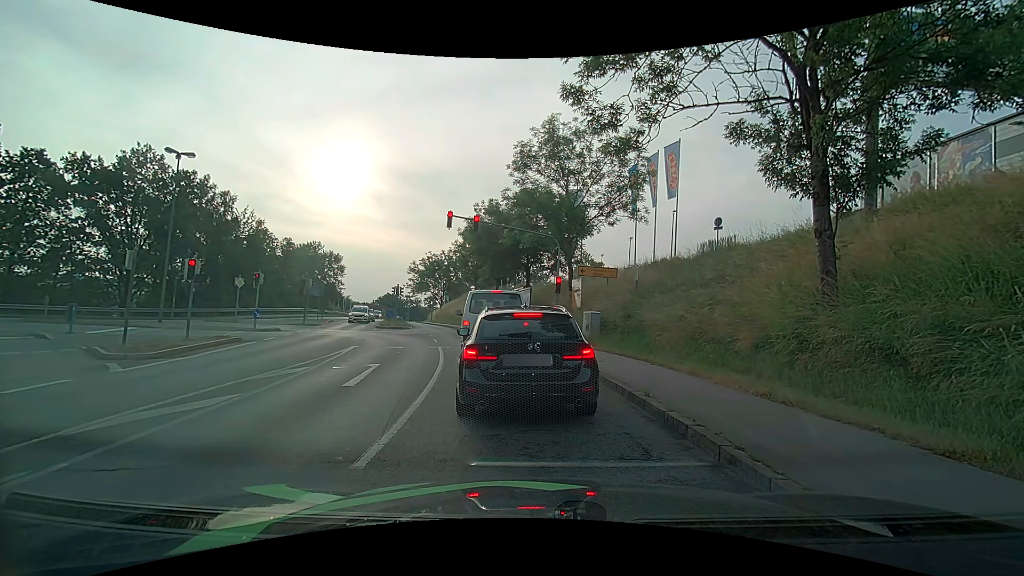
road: tertiary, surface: asphalt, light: Day
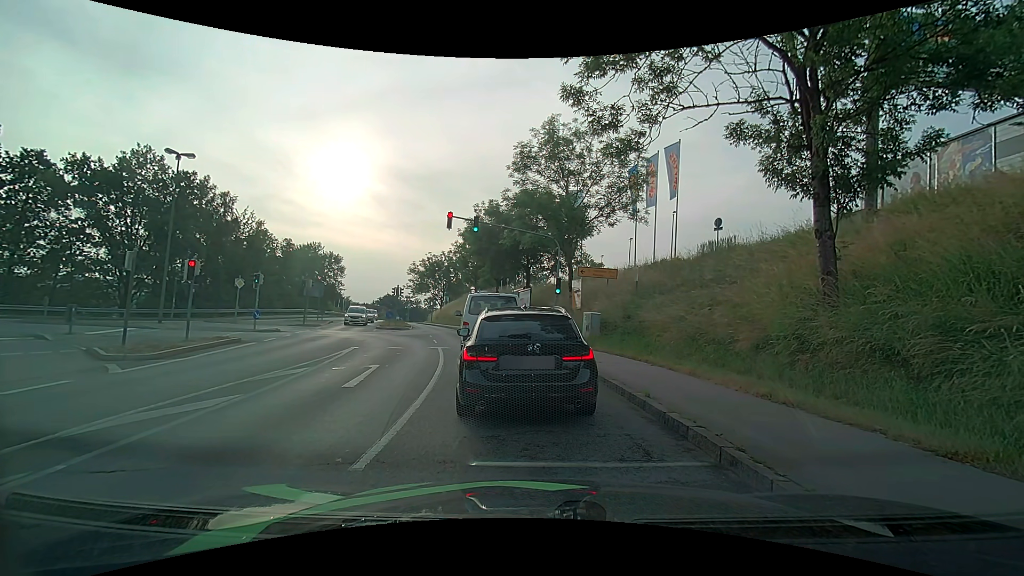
(0.0, 0.0) m; 0°
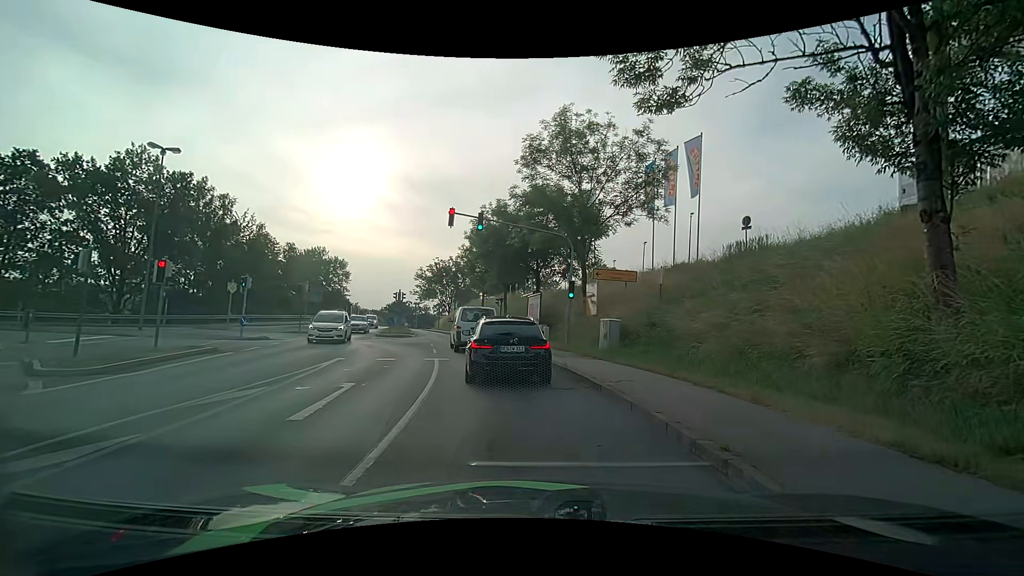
(0.0, +2.8) m; 0°
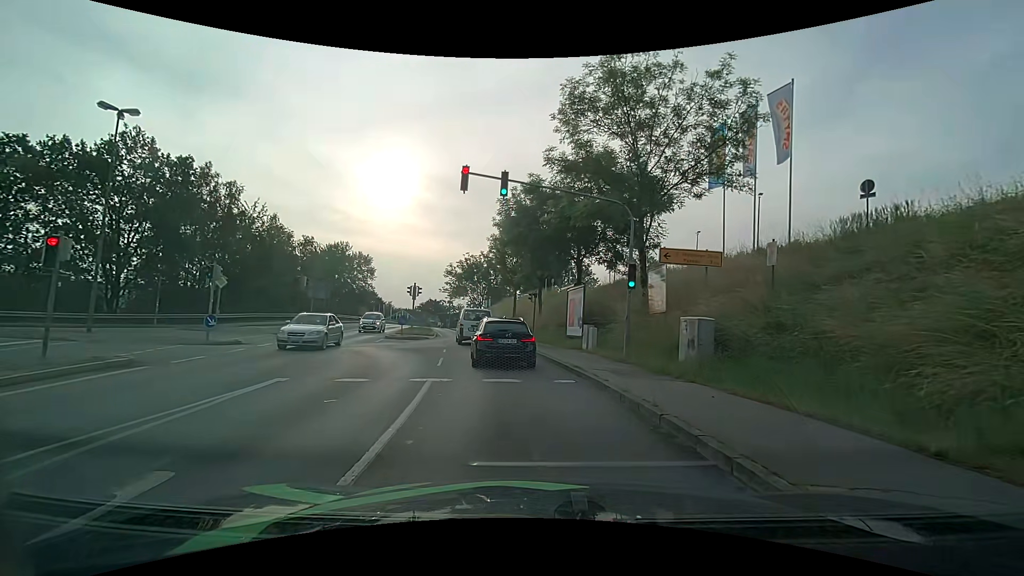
(-0.3, +6.7) m; -4°
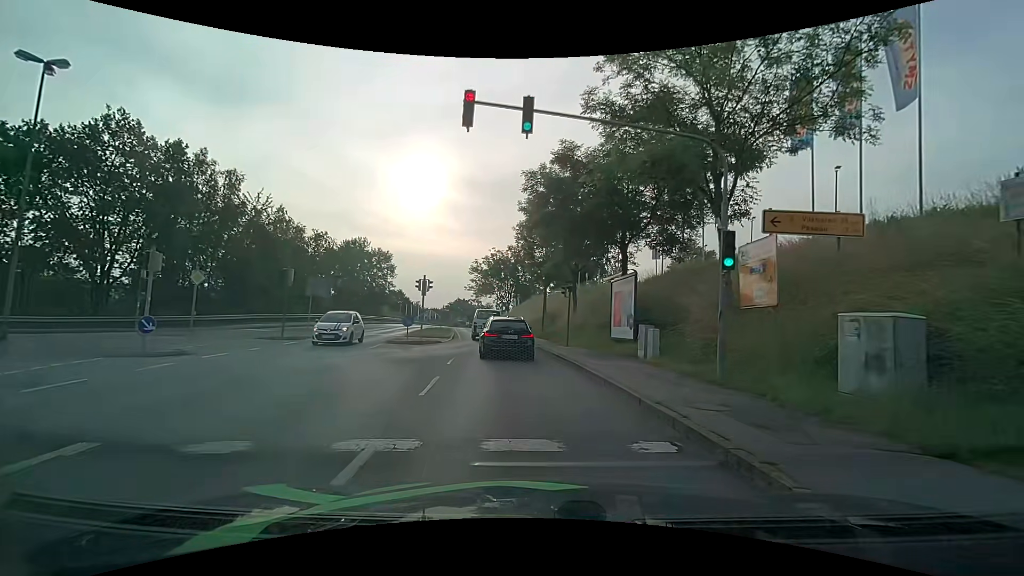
(-0.2, +5.9) m; -1°
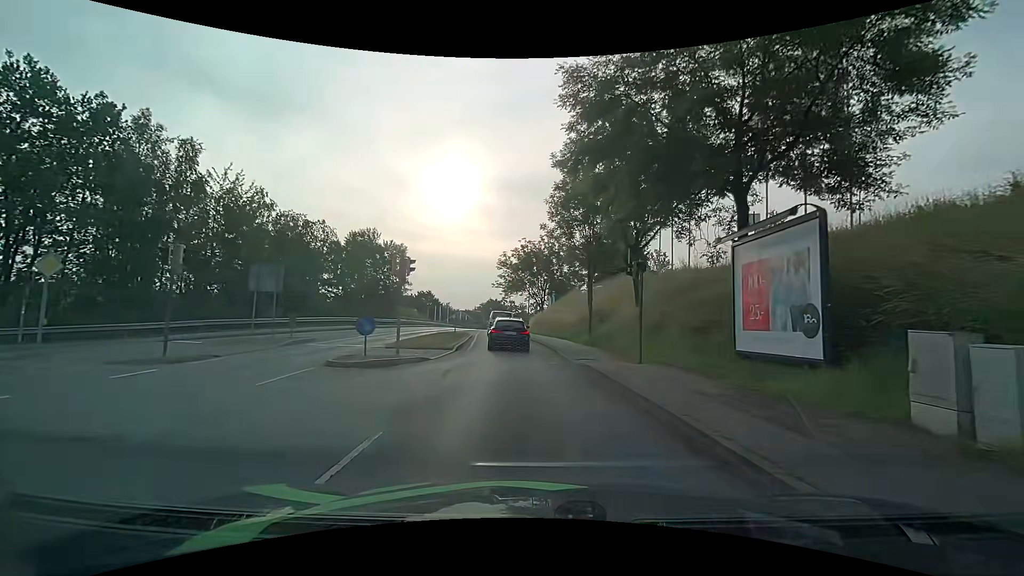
(-0.9, +11.0) m; -6°
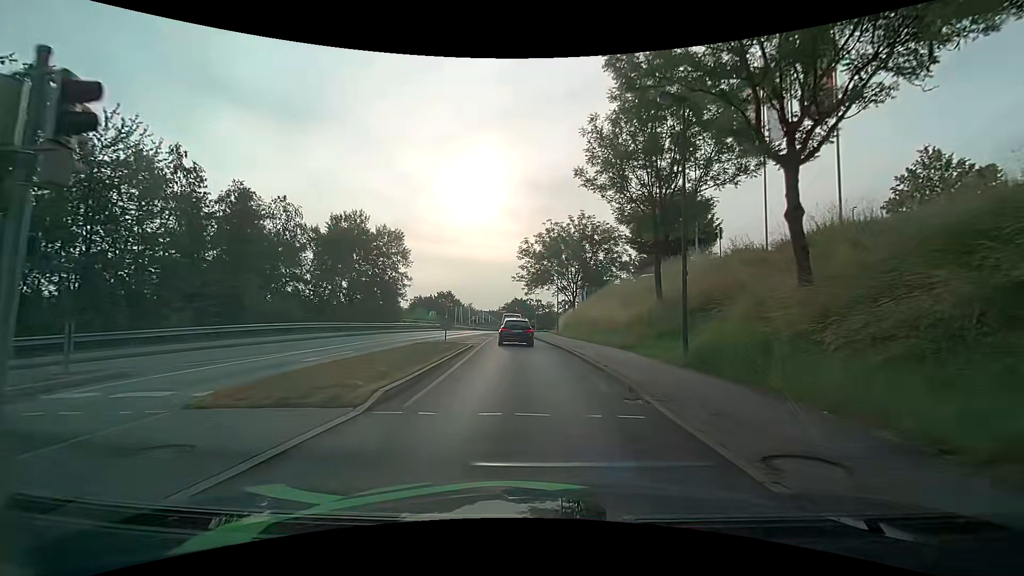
(-0.5, +13.4) m; -3°
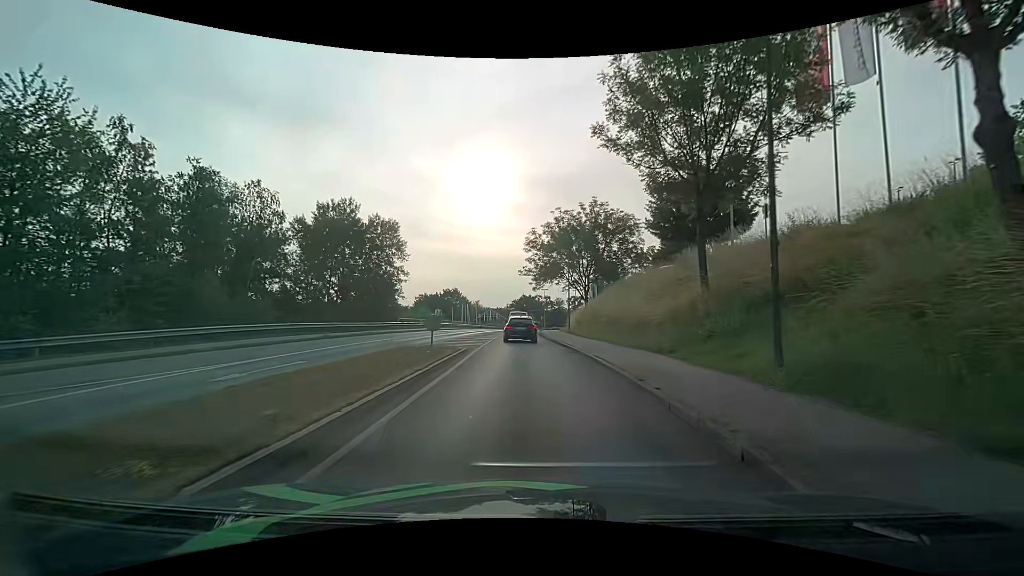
(-0.1, +4.8) m; -1°
(0, +10) (-1, +20) (-1, +30) (-1, +40) (-2, +50) (-2, +60) (-1, +70) (0, +80) (+1, +90) (+3, +100) m
